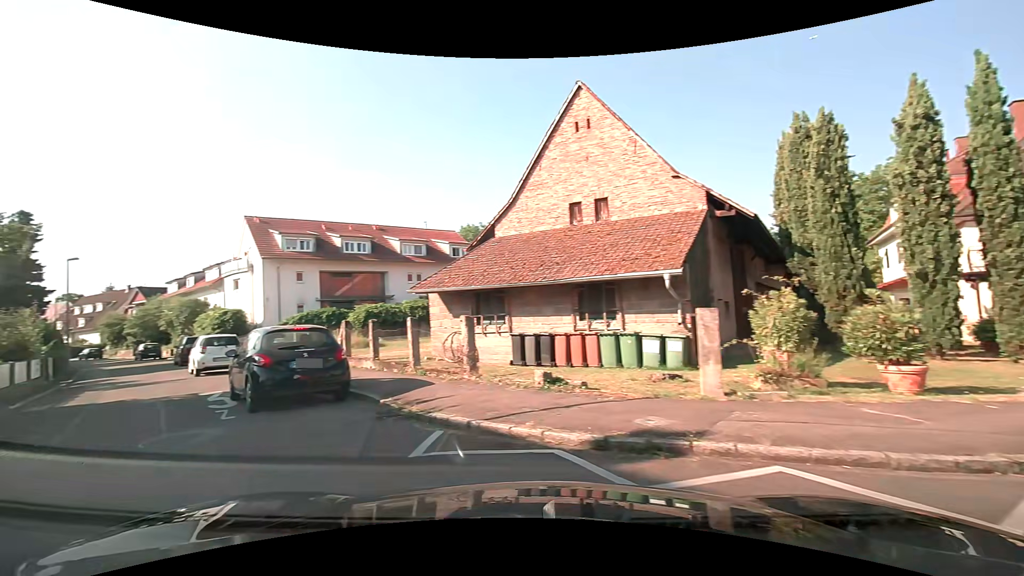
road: residential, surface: asphalt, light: Day
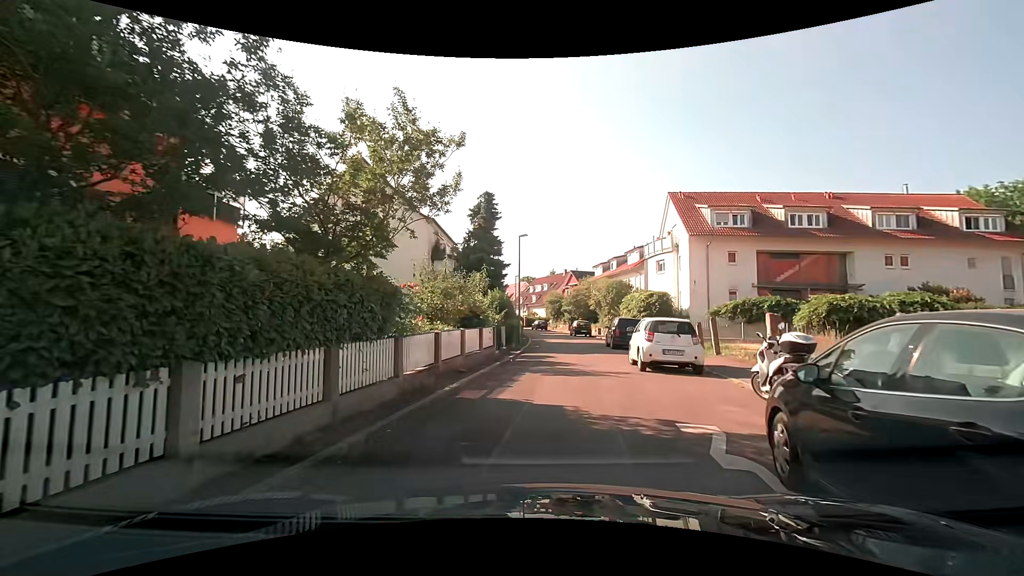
(-3.8, +6.6) m; -44°
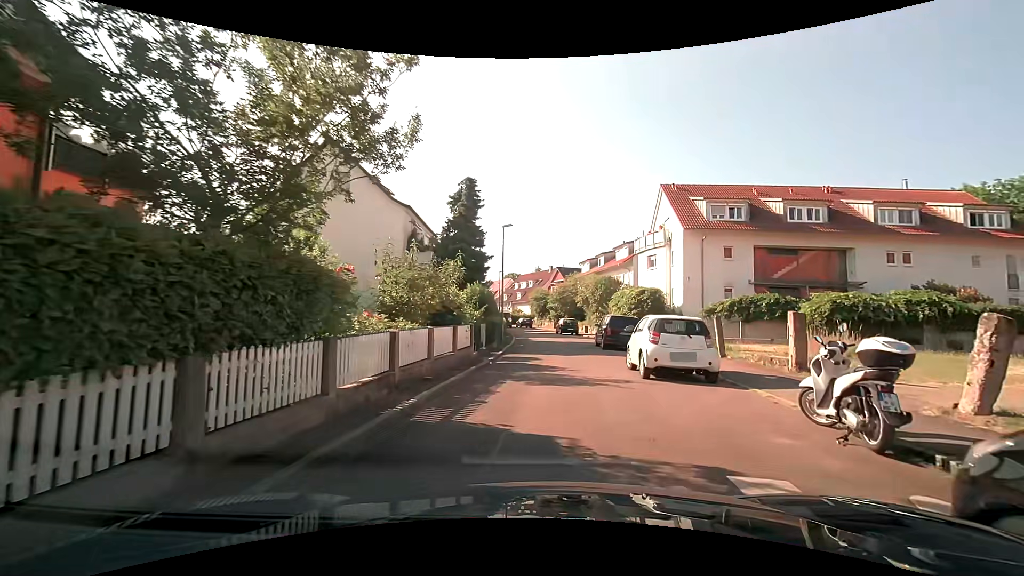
(+0.1, +2.3) m; +3°
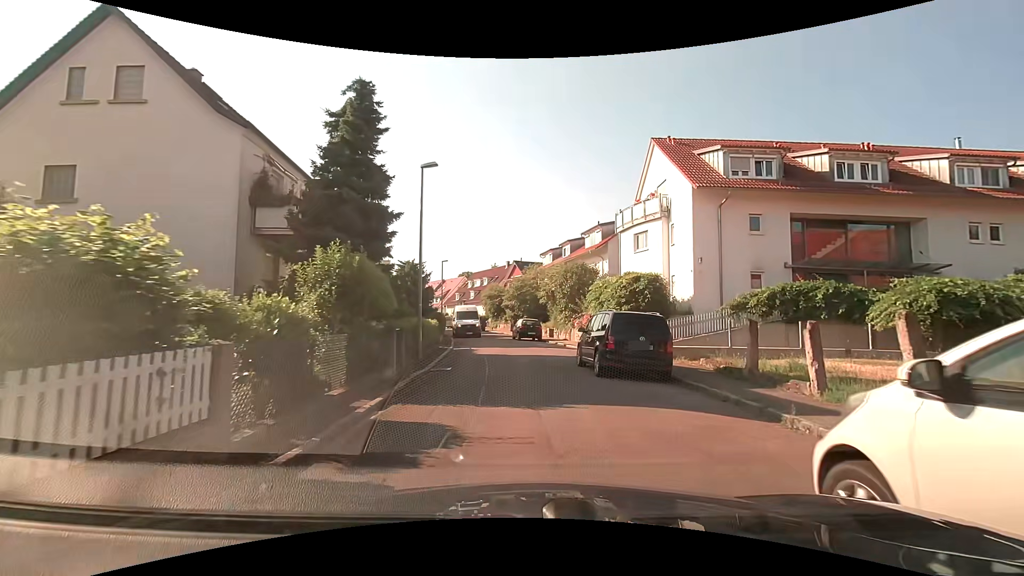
(+0.5, +11.2) m; +4°
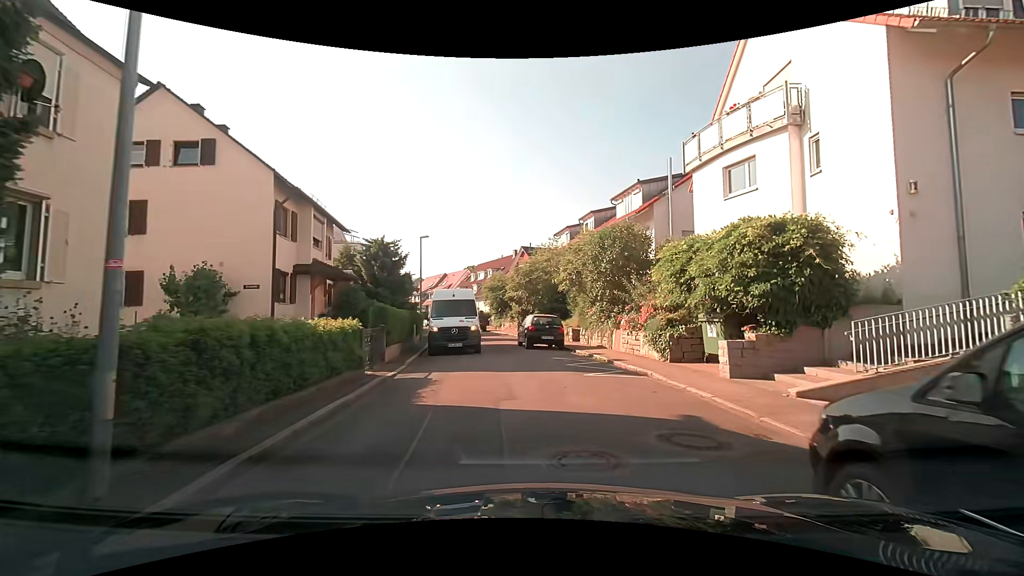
(0.0, +12.2) m; -1°
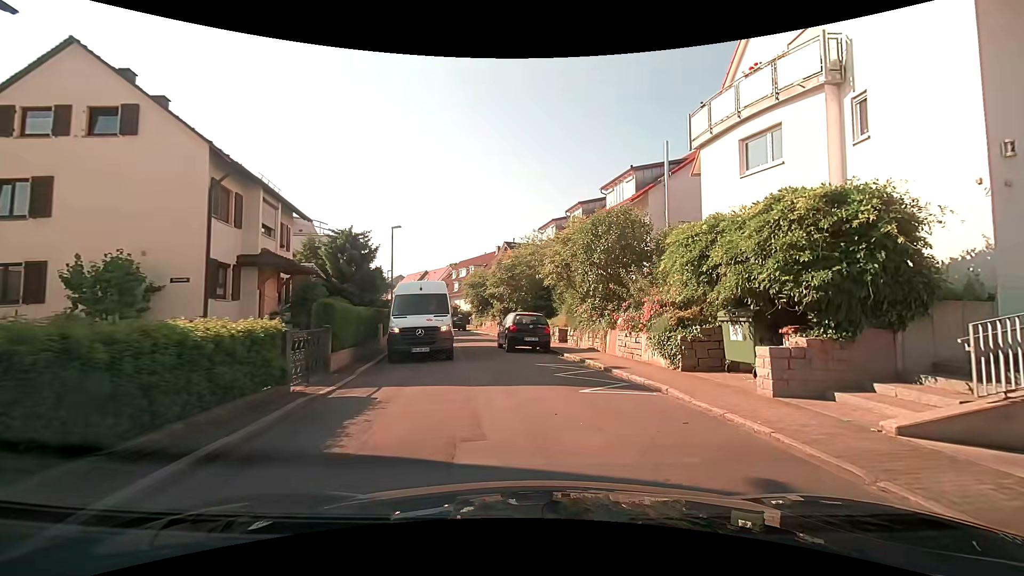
(0.0, +2.8) m; +3°
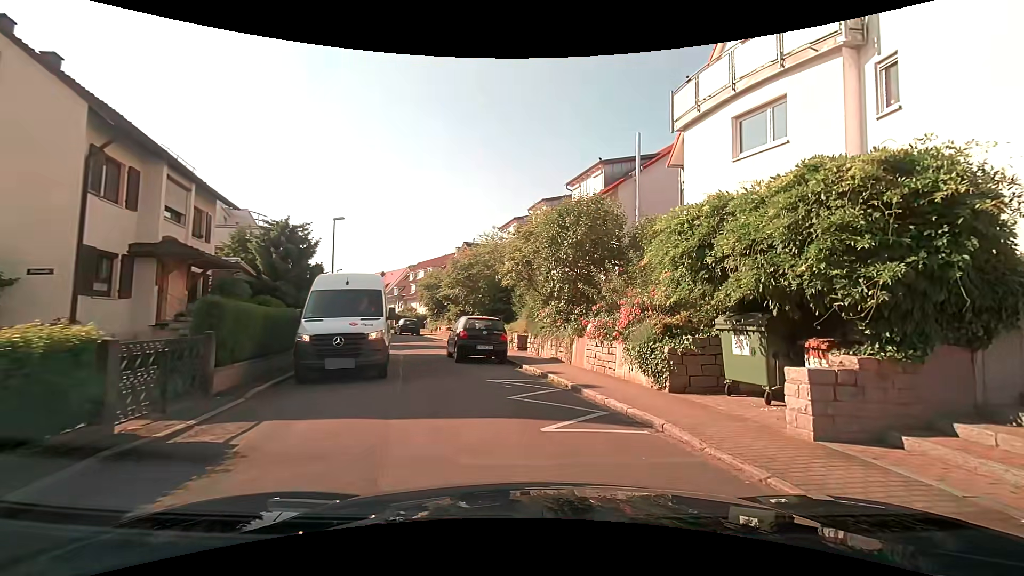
(+0.1, +2.6) m; +6°
